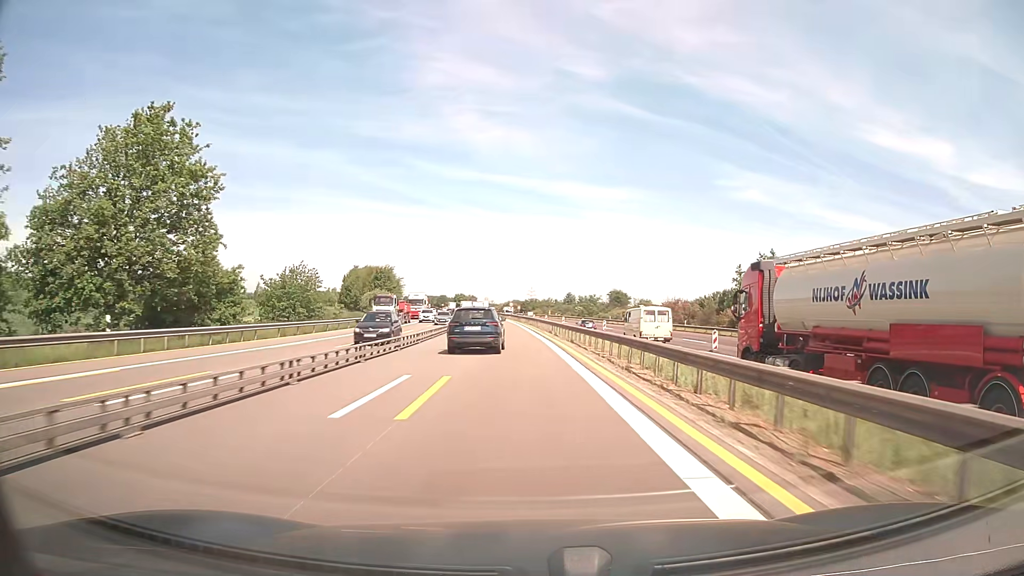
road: motorway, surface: asphalt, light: Day
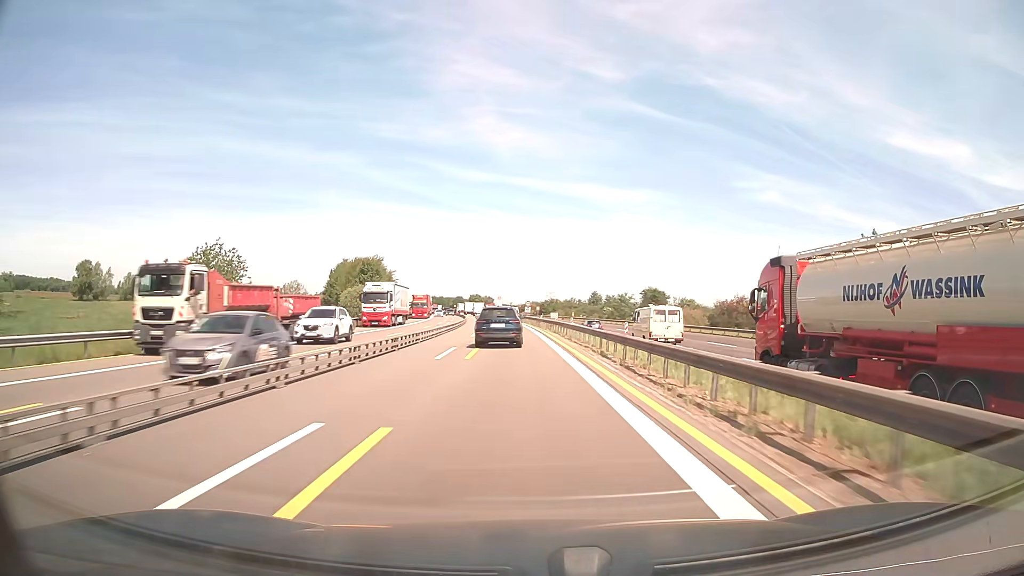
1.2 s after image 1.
(-0.3, +25.0) m; -2°
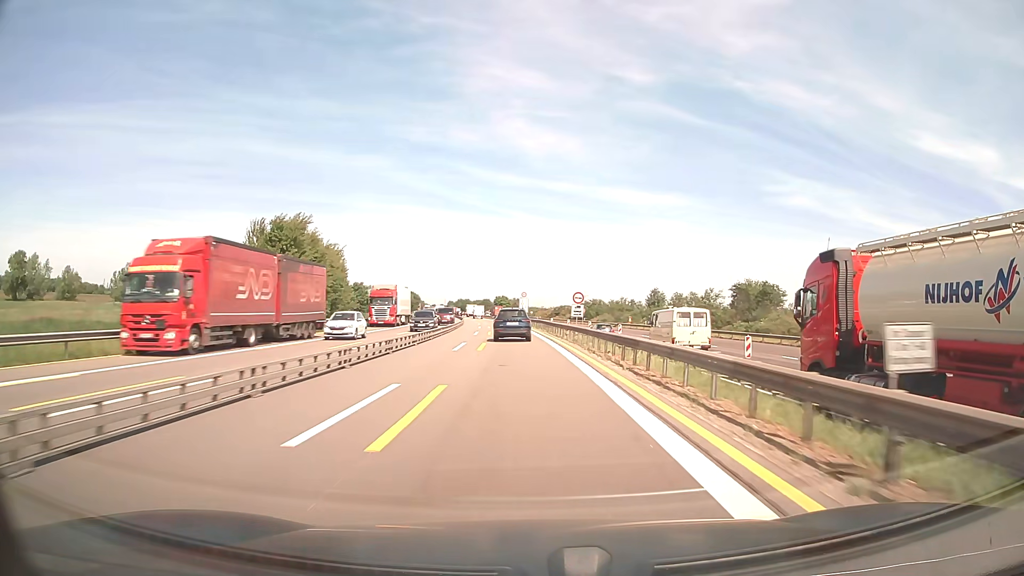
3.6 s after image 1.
(-1.3, +49.9) m; -3°
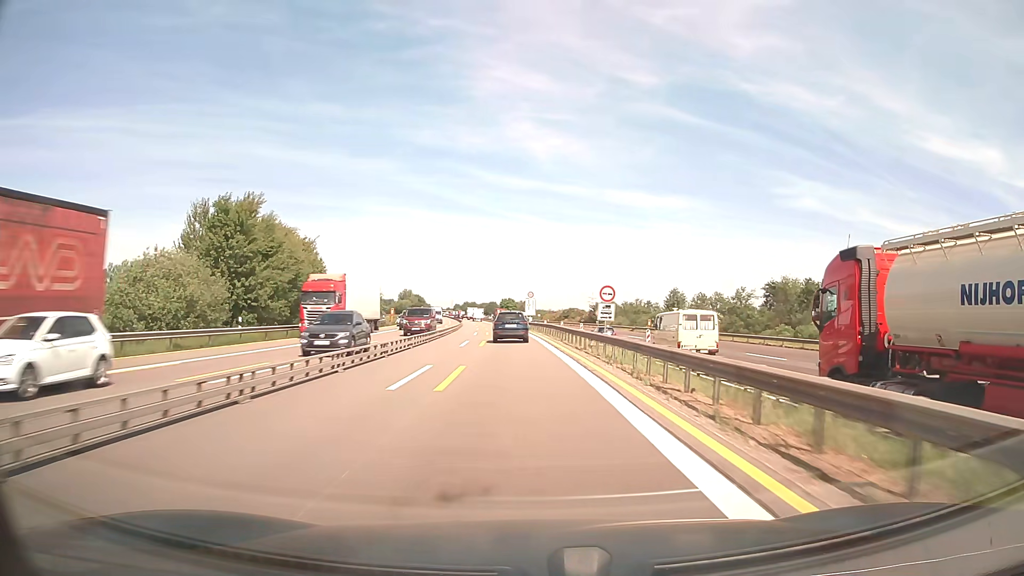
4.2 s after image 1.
(0.0, +12.5) m; 0°
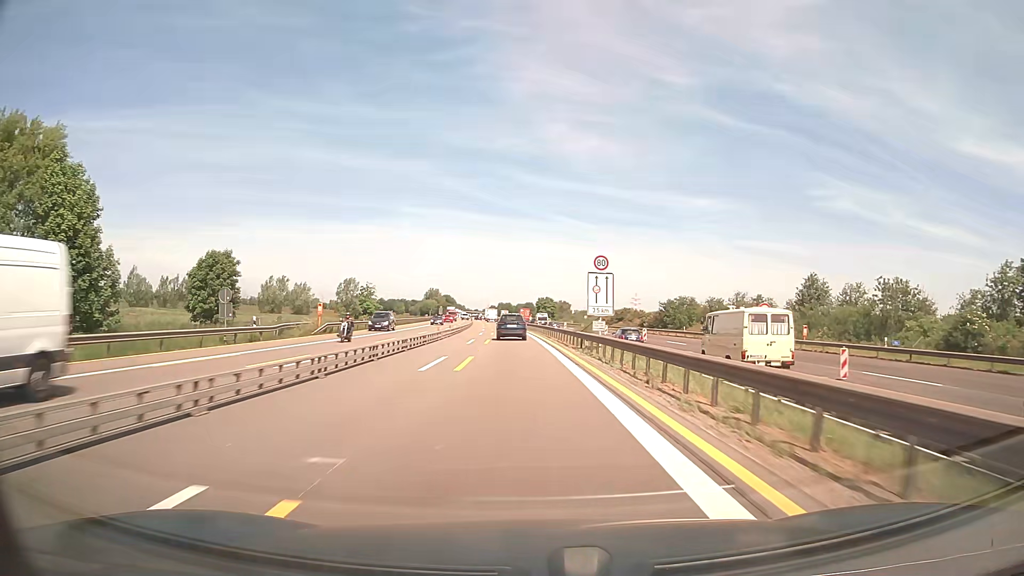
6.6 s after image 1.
(-1.4, +50.0) m; -3°
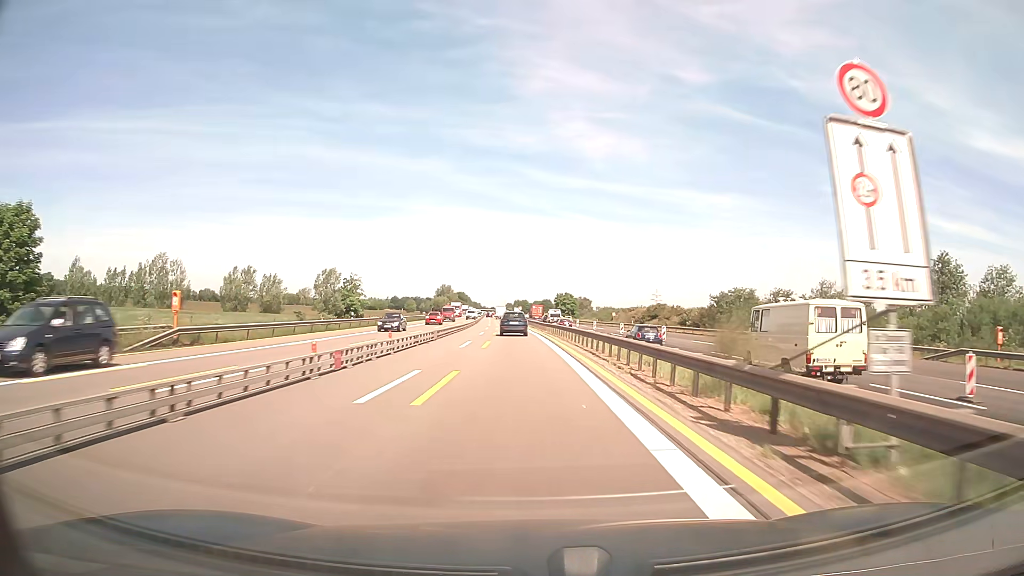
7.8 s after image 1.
(-0.3, +25.0) m; -1°
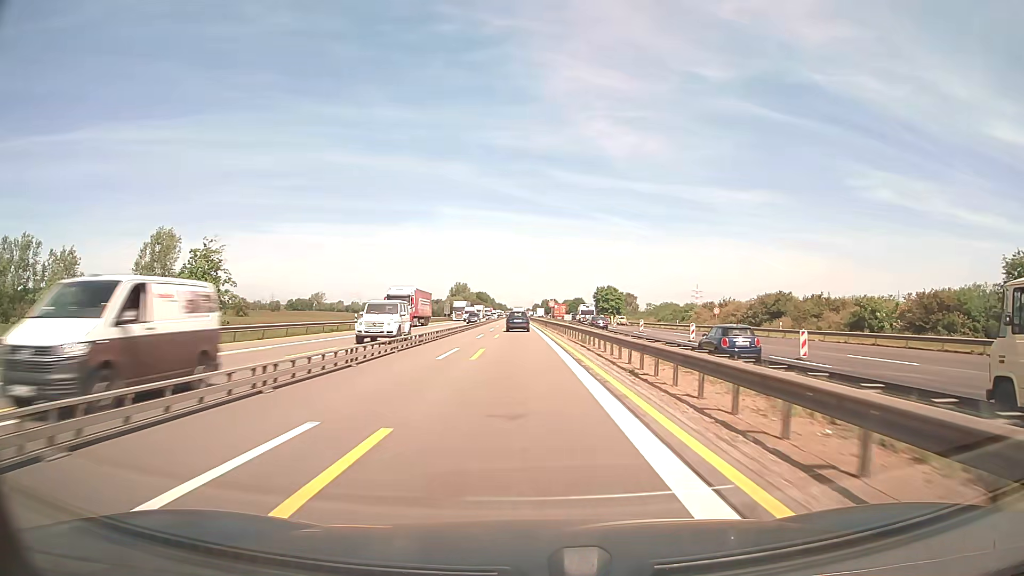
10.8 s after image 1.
(-1.5, +62.6) m; -2°
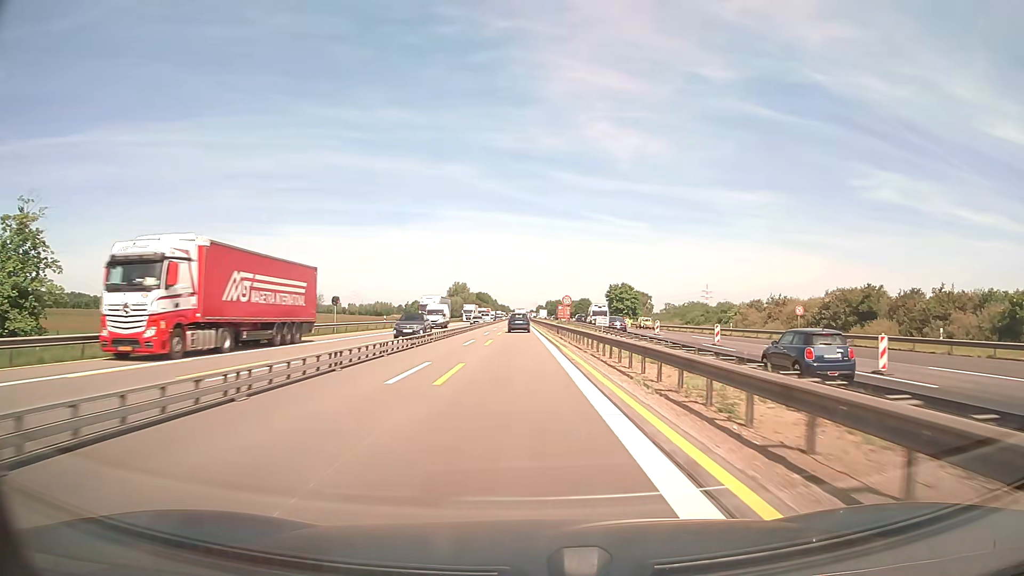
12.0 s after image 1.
(-0.1, +25.1) m; 0°
(0, +10) (0, +20) (0, +30) (0, +40) (0, +50) (-1, +60) (-1, +70) (-1, +80) (-1, +90) (-1, +100) m
